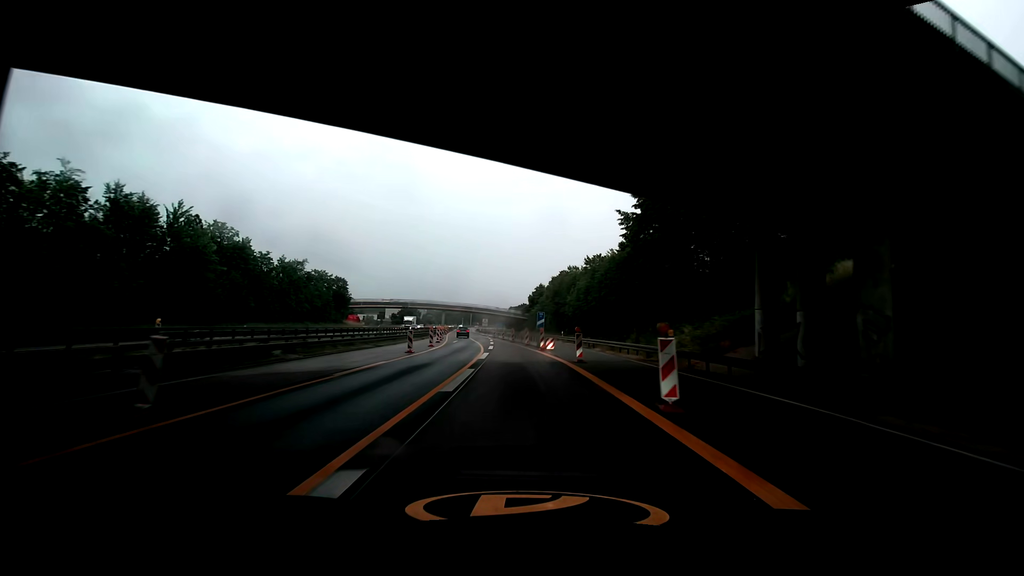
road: motorway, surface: asphalt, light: Day
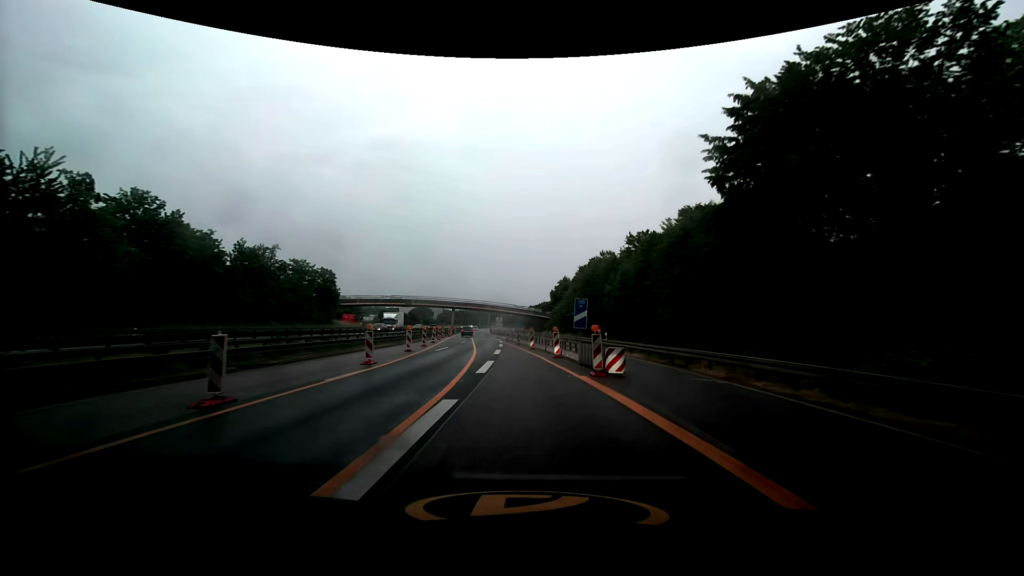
(-0.4, +19.4) m; -2°
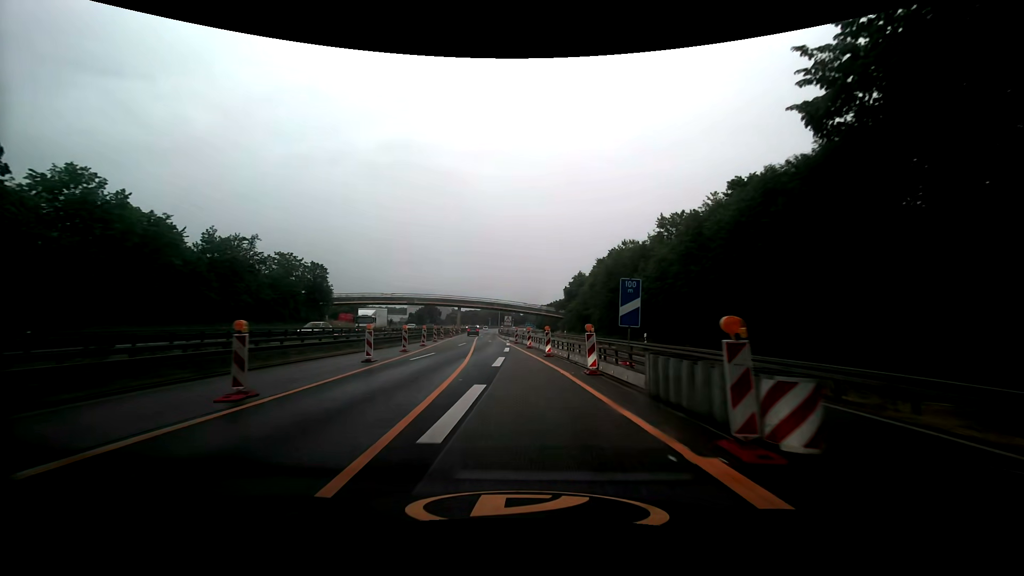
(-0.1, +9.6) m; -1°
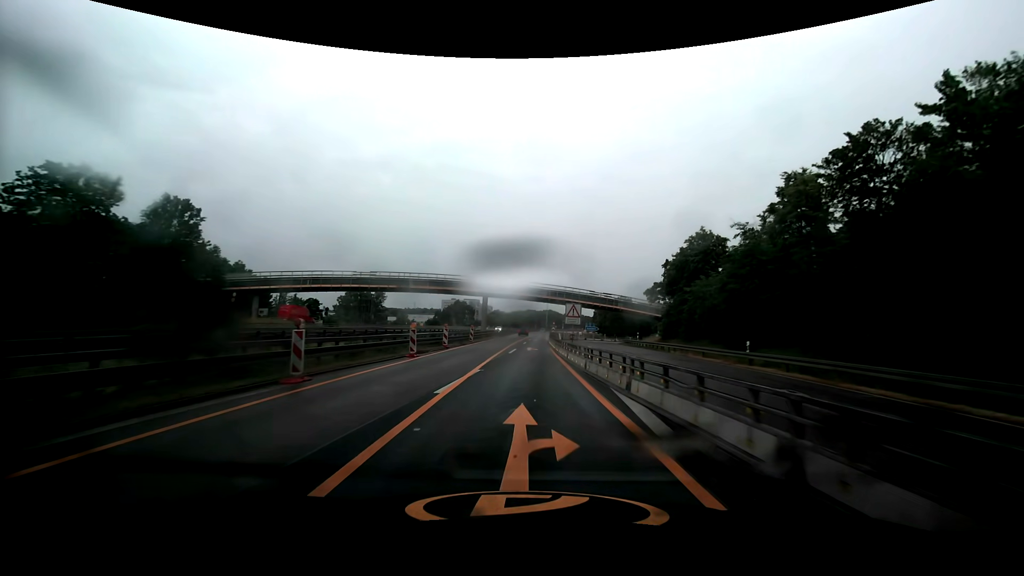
(-3.2, +47.4) m; -6°
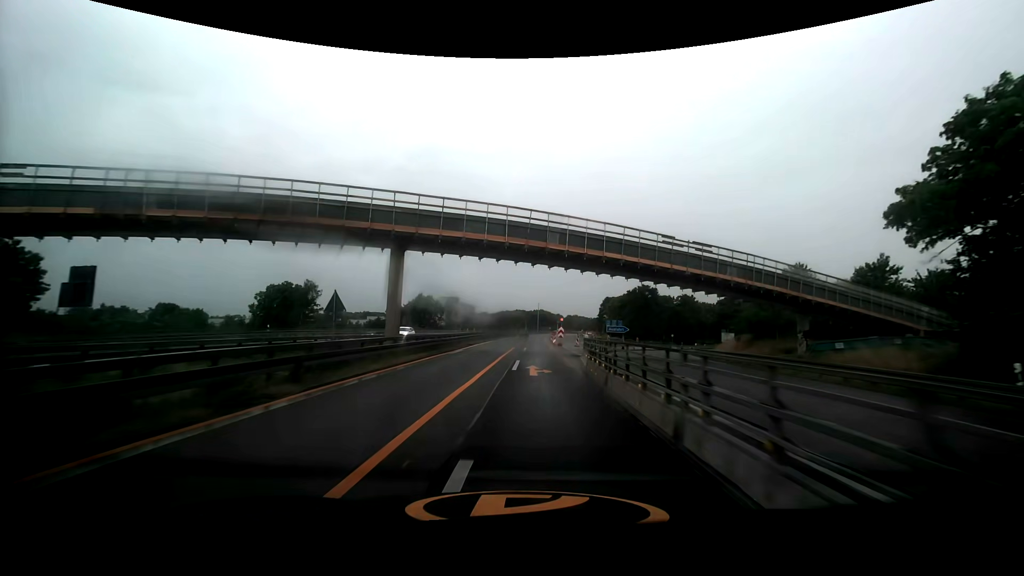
(+0.6, +47.1) m; +2°
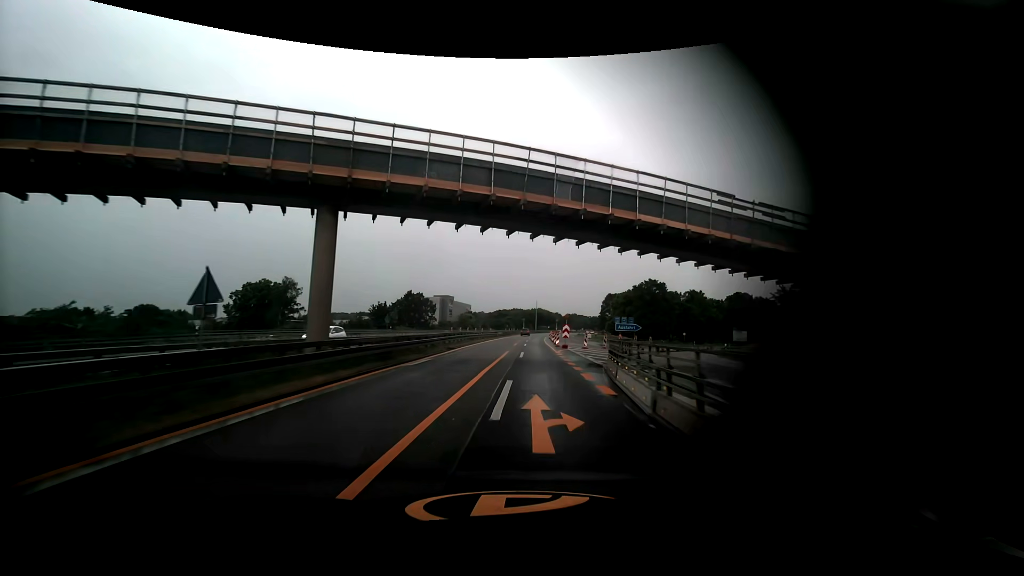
(0.0, +9.8) m; 0°
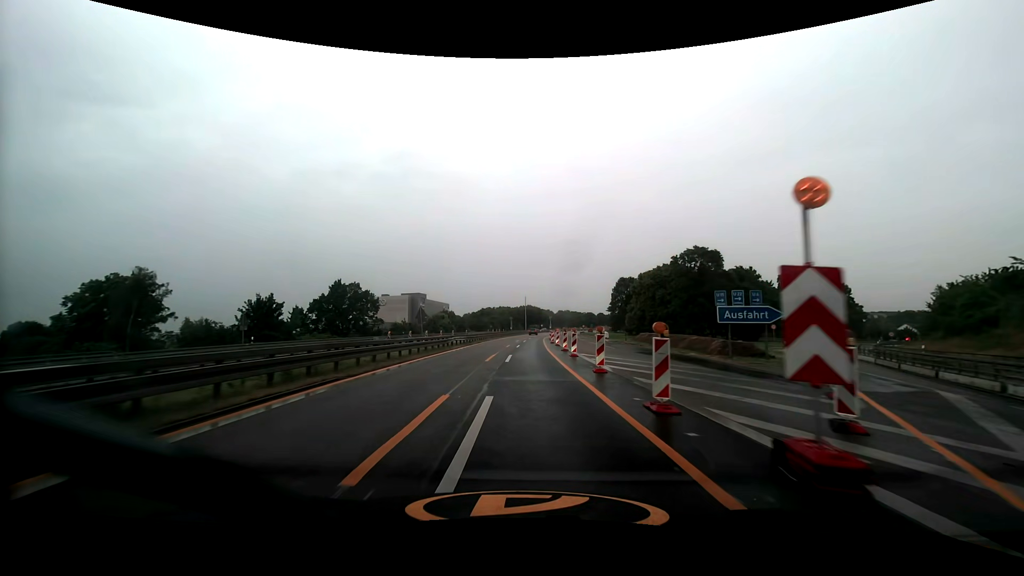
(+0.6, +40.1) m; +1°
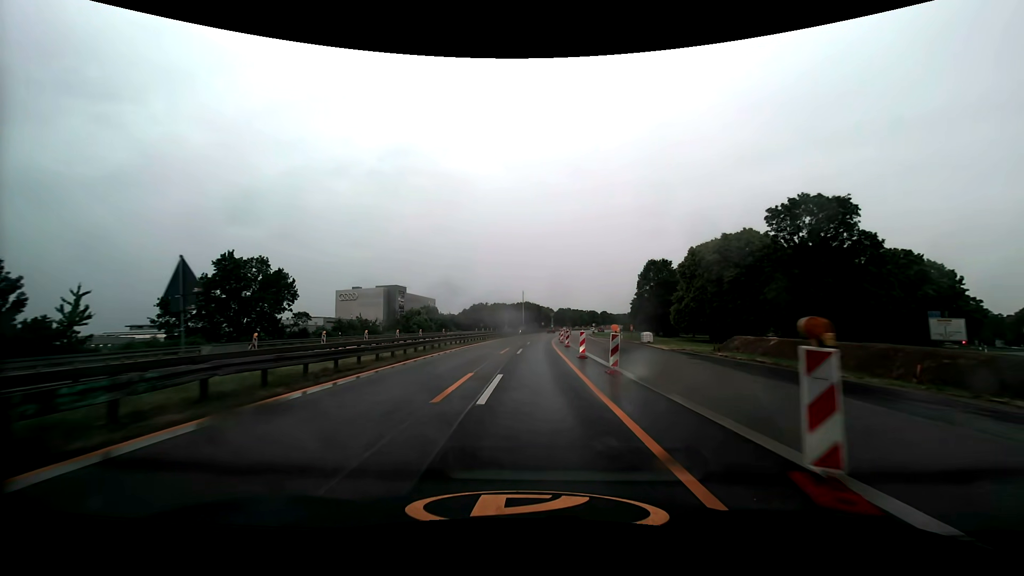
(0.0, +30.6) m; 0°
(0, +10) (0, +20) (0, +30) (+1, +40) (+1, +50) (+2, +60) (+2, +70) (+3, +80) (+4, +90) (+5, +100) m
